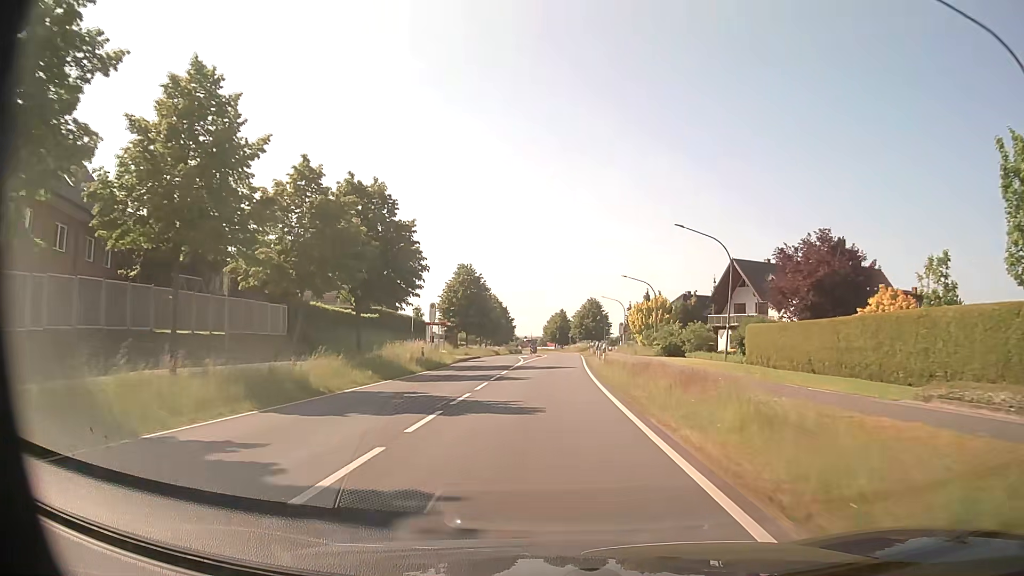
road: primary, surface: asphalt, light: Day
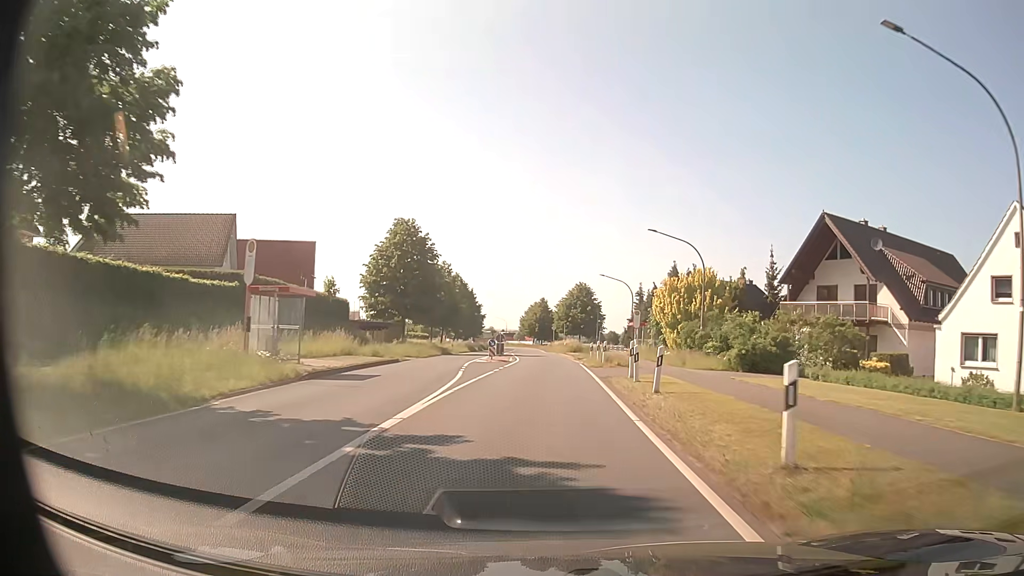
(+0.4, +28.0) m; +2°
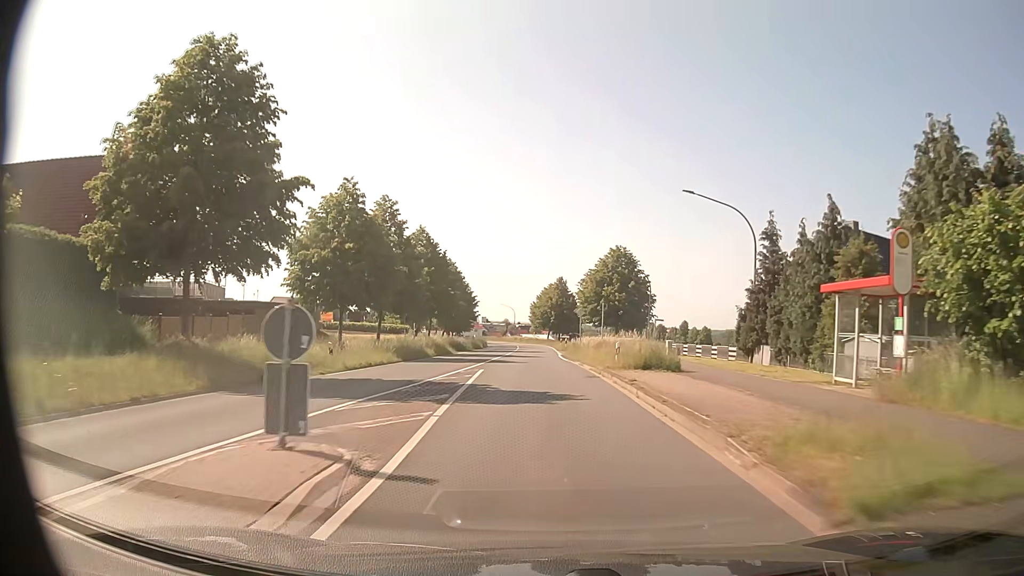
(-0.1, +38.1) m; -1°
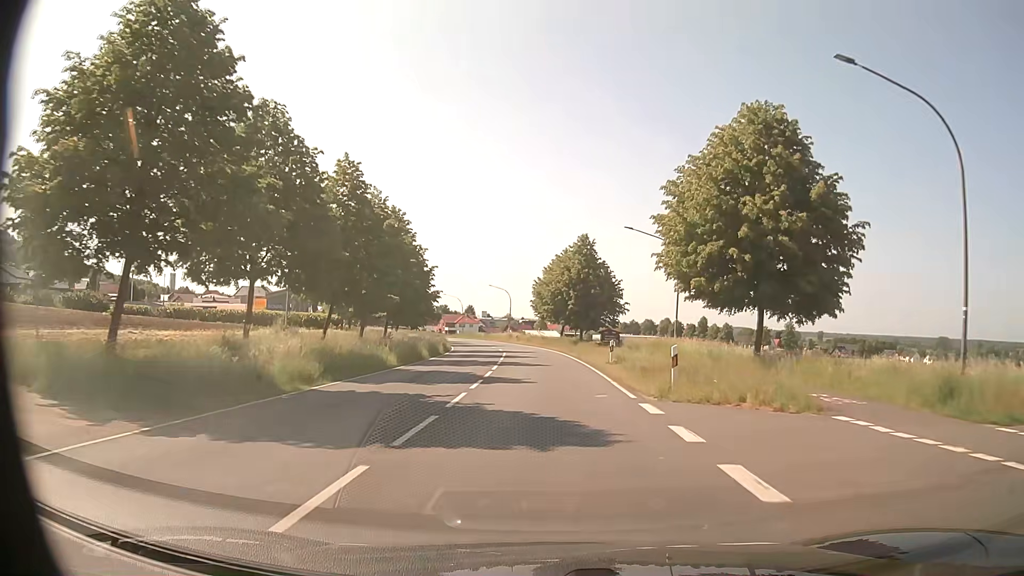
(-0.8, +45.7) m; 0°
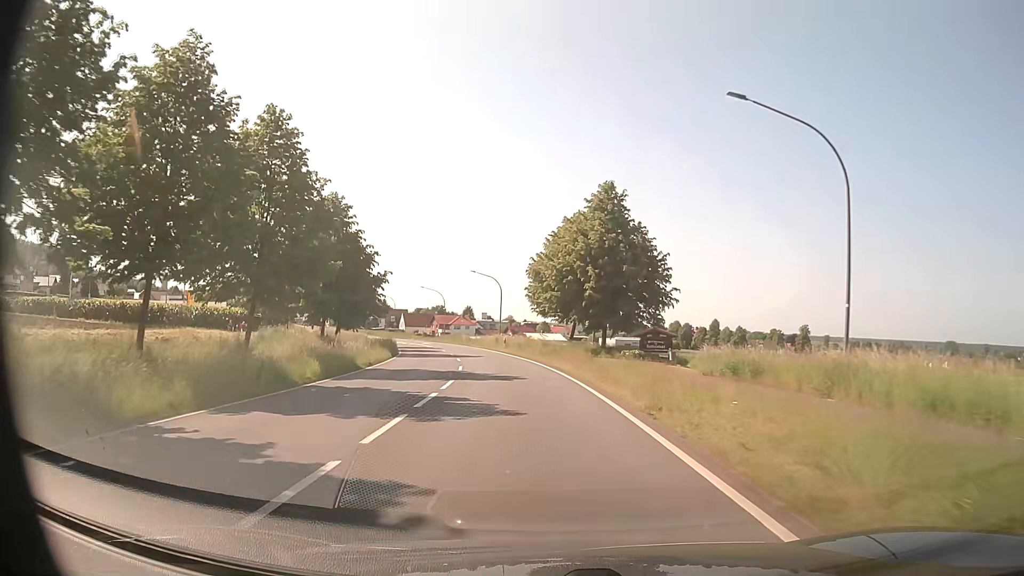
(+0.1, +24.8) m; -1°
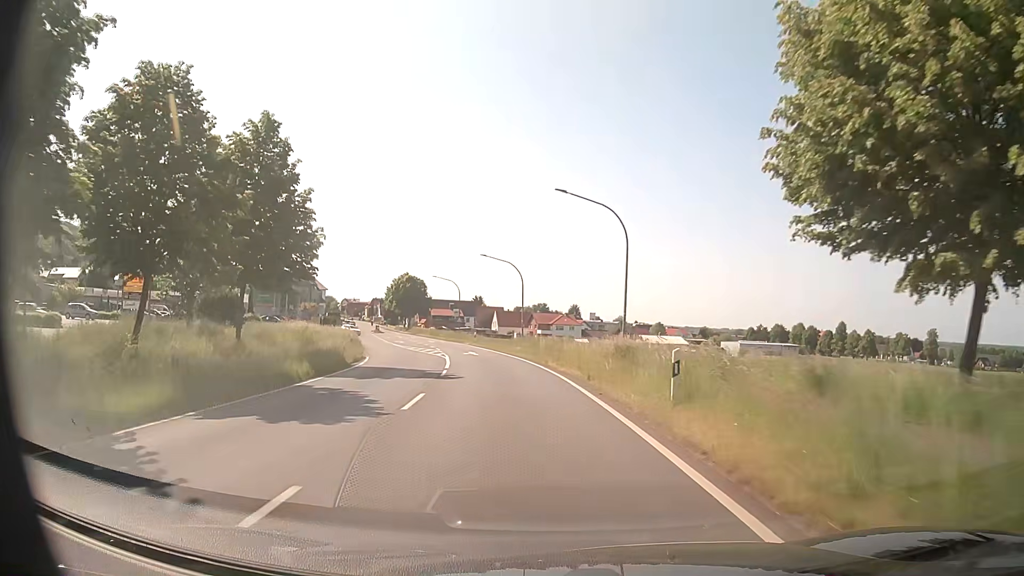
(-2.8, +40.8) m; -9°
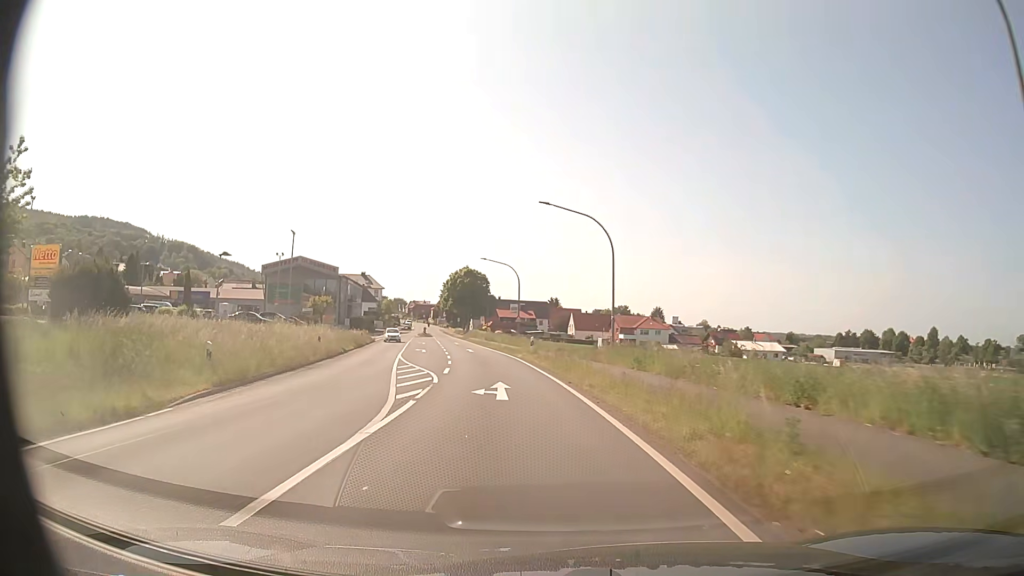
(-1.1, +24.8) m; -6°
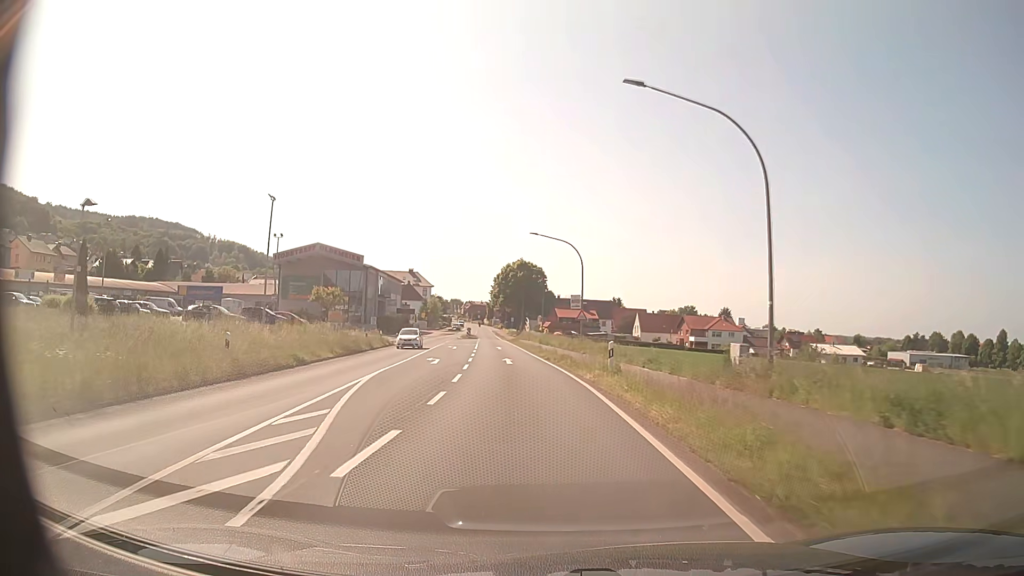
(-0.7, +16.6) m; -5°
(0, +10) (-1, +20) (-2, +30) (-3, +40) (-4, +50) (-5, +60) (-6, +70) (-7, +80) (-7, +90) (-8, +100) m
